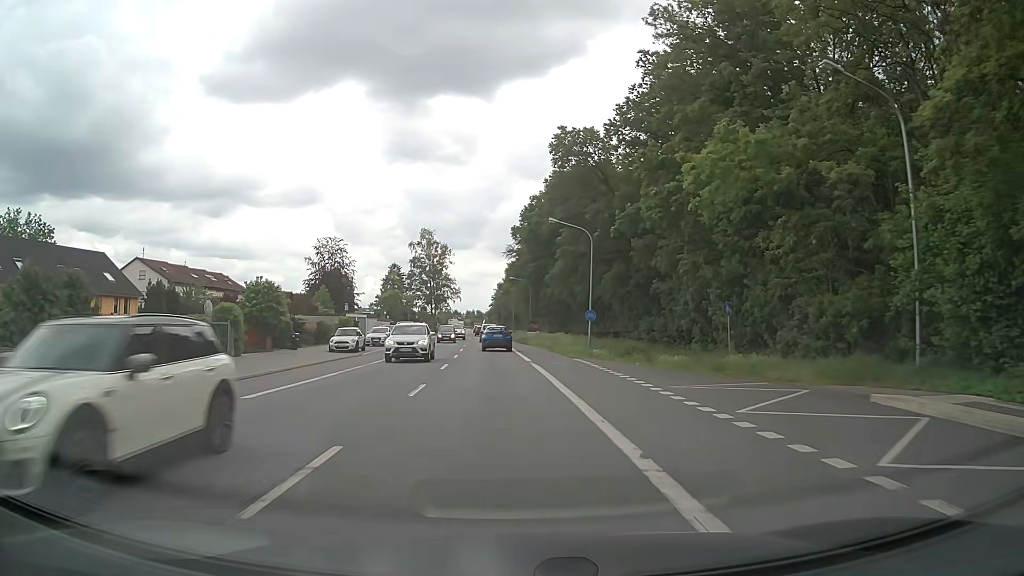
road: primary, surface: asphalt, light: Day
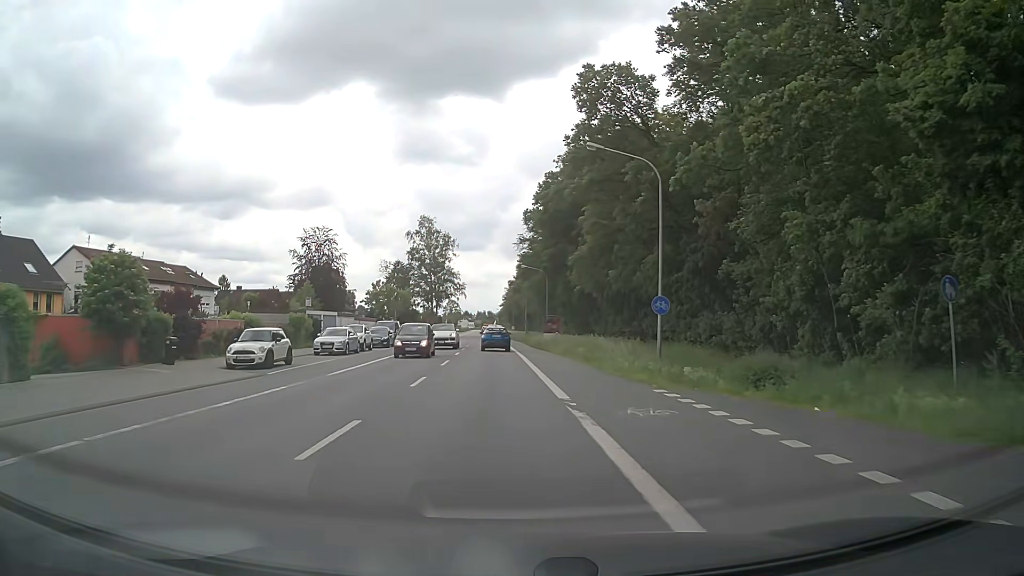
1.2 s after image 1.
(-0.1, +15.9) m; -1°
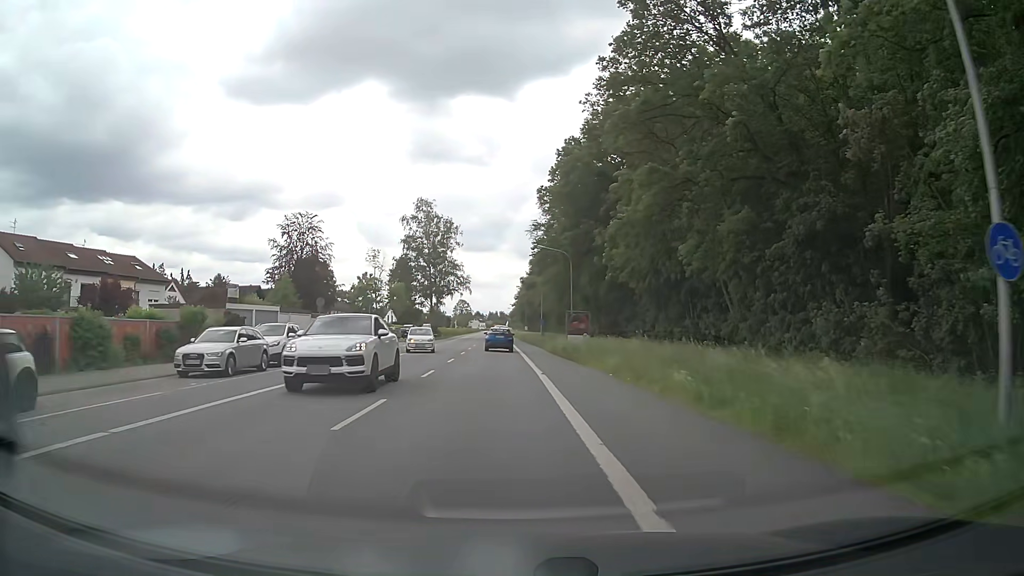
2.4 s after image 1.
(0.0, +16.1) m; 0°
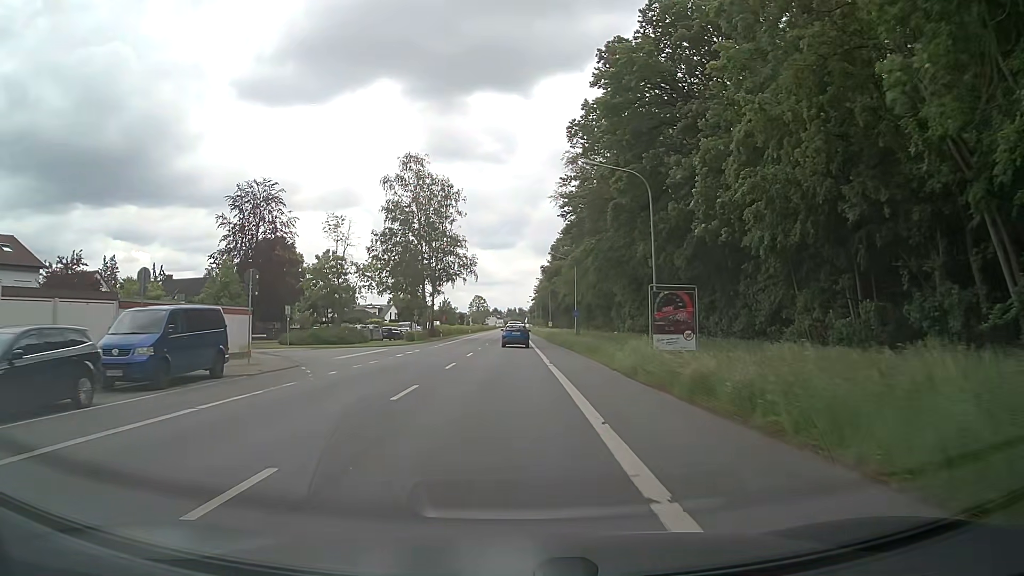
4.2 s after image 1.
(-0.5, +24.7) m; -1°
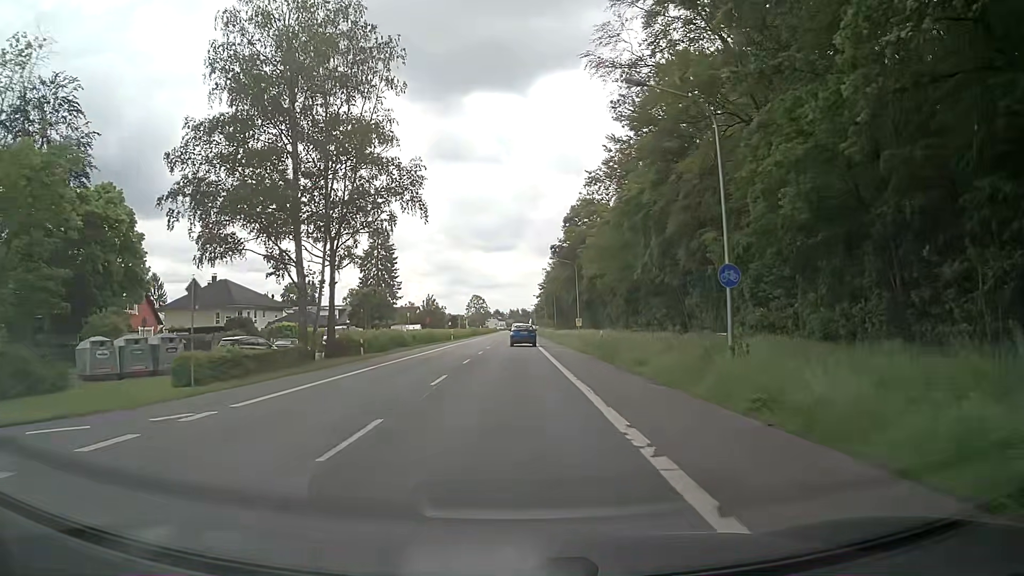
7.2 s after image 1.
(-0.5, +41.6) m; 0°
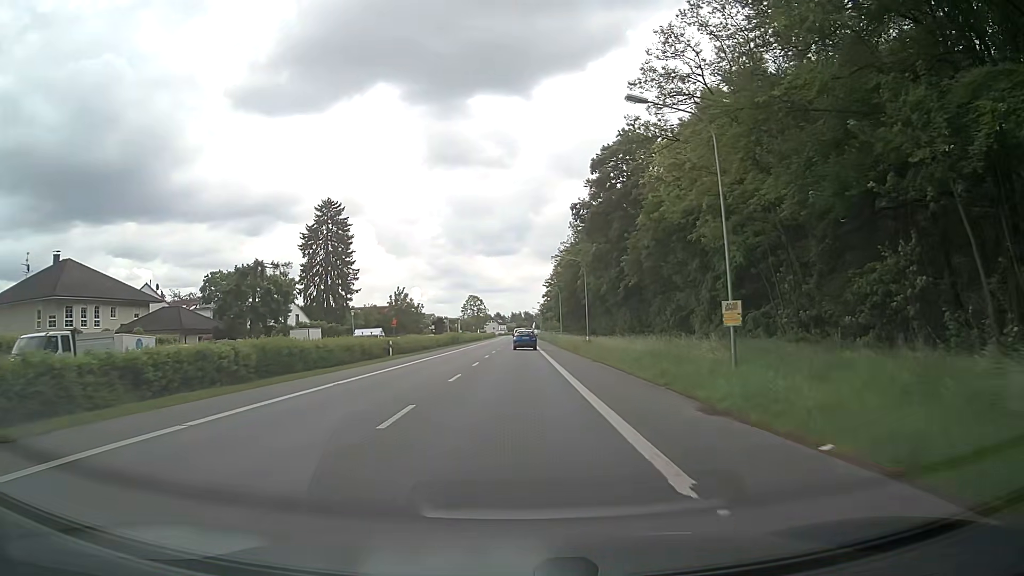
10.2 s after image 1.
(-0.2, +42.6) m; 0°
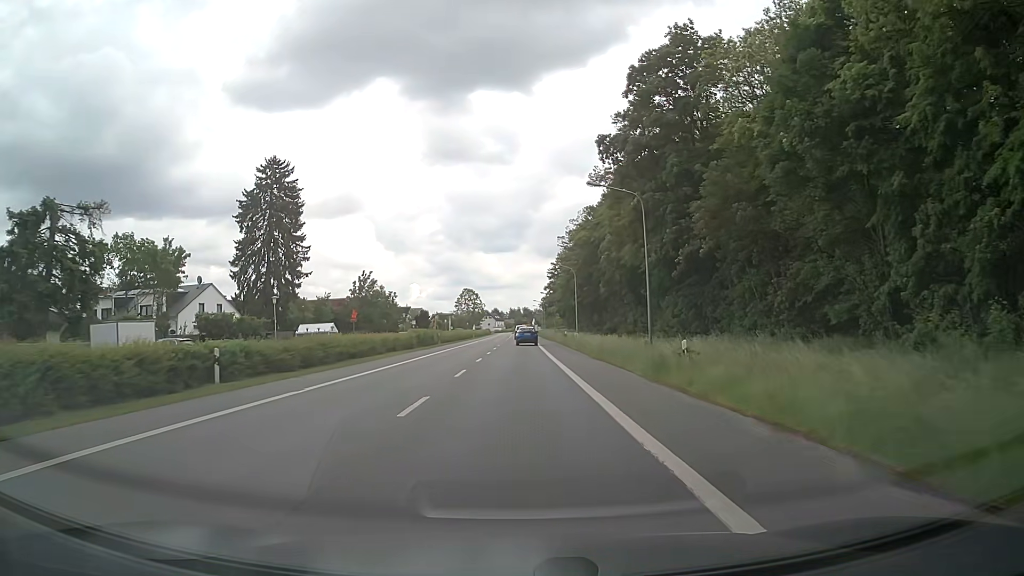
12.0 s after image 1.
(-0.1, +26.0) m; 0°
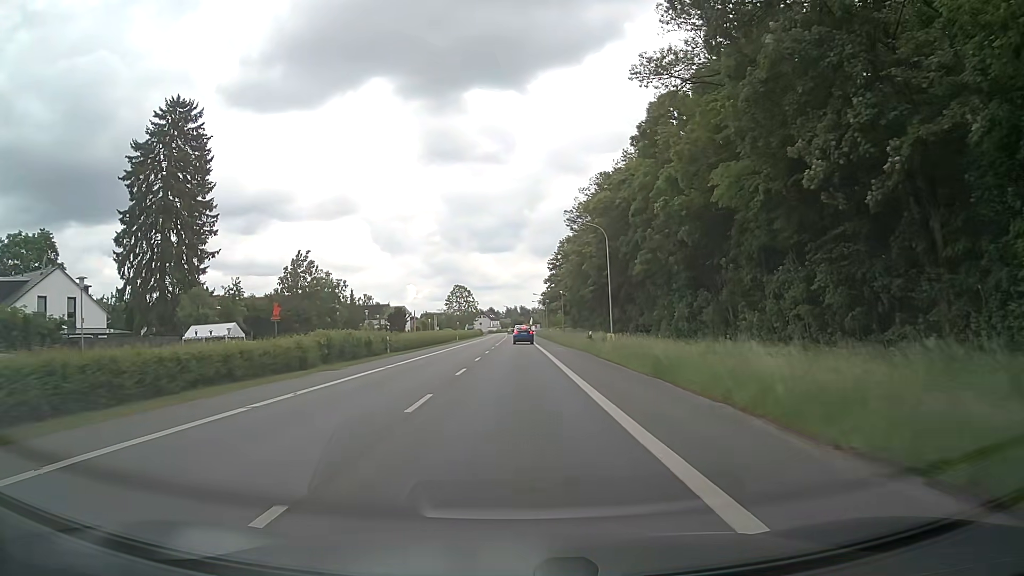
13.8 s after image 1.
(+0.1, +26.3) m; 0°
(0, +10) (0, +20) (0, +30) (0, +40) (0, +50) (+1, +60) (+1, +70) (+1, +80) (+1, +90) (+1, +100) m
